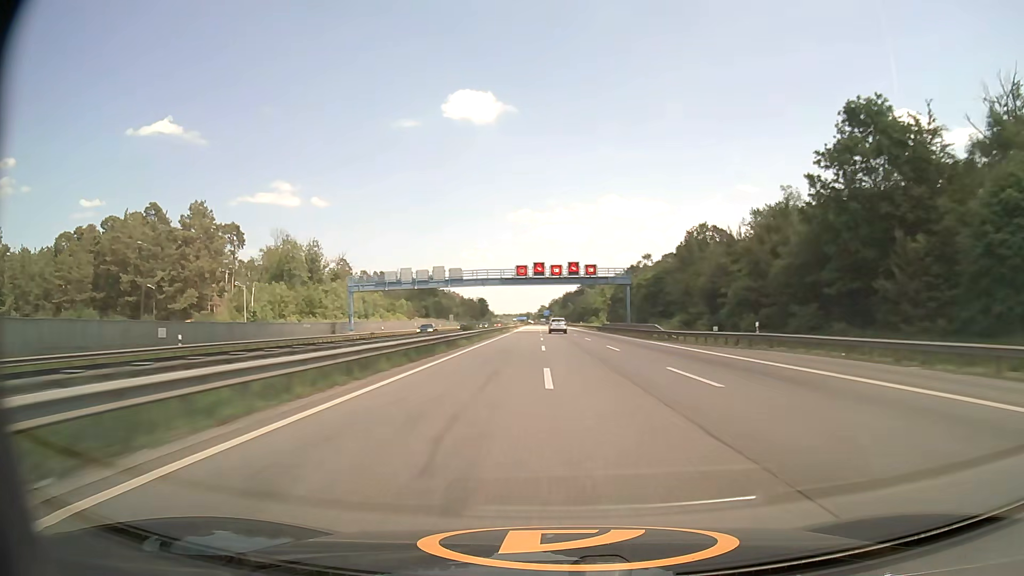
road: motorway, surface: asphalt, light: Day
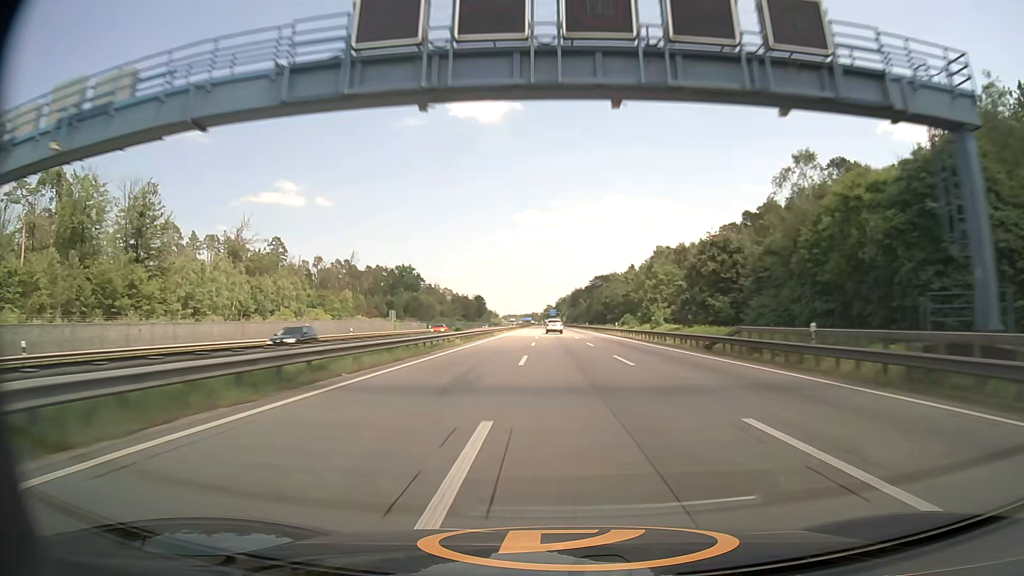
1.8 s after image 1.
(-0.3, +64.0) m; -1°
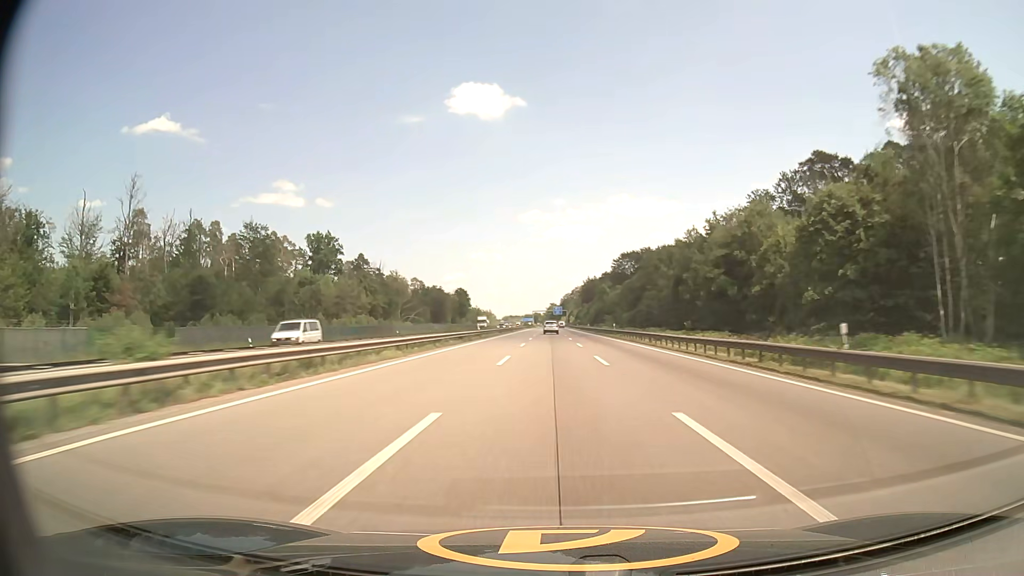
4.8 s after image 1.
(-0.2, +106.5) m; 0°
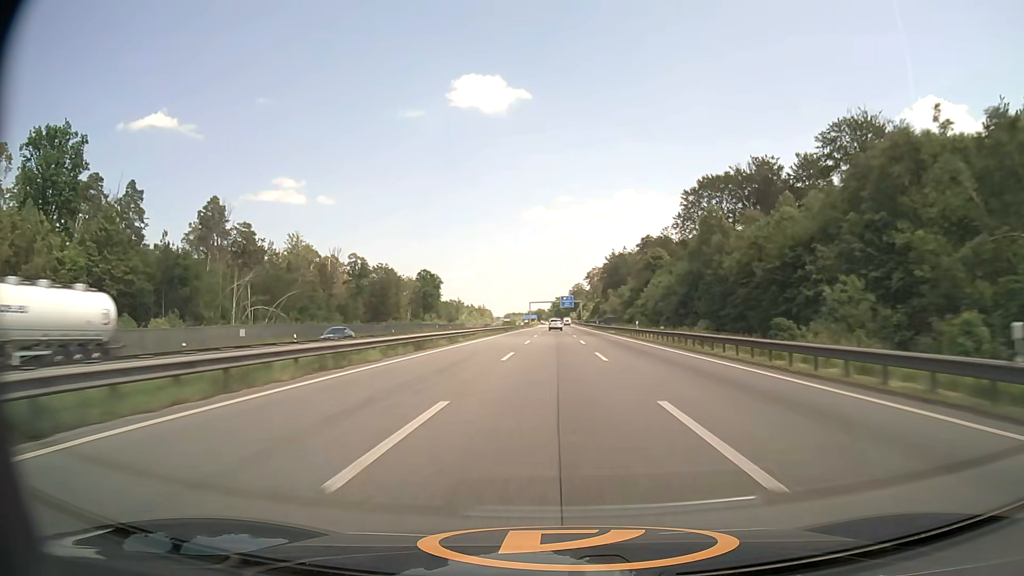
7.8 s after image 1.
(-0.4, +106.3) m; -1°
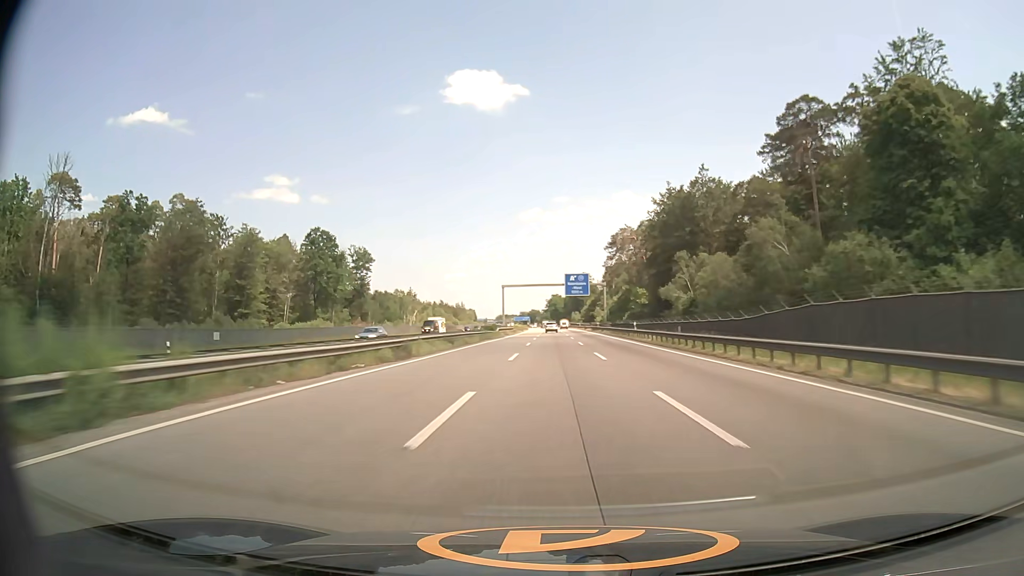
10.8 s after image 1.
(+0.4, +105.5) m; 0°
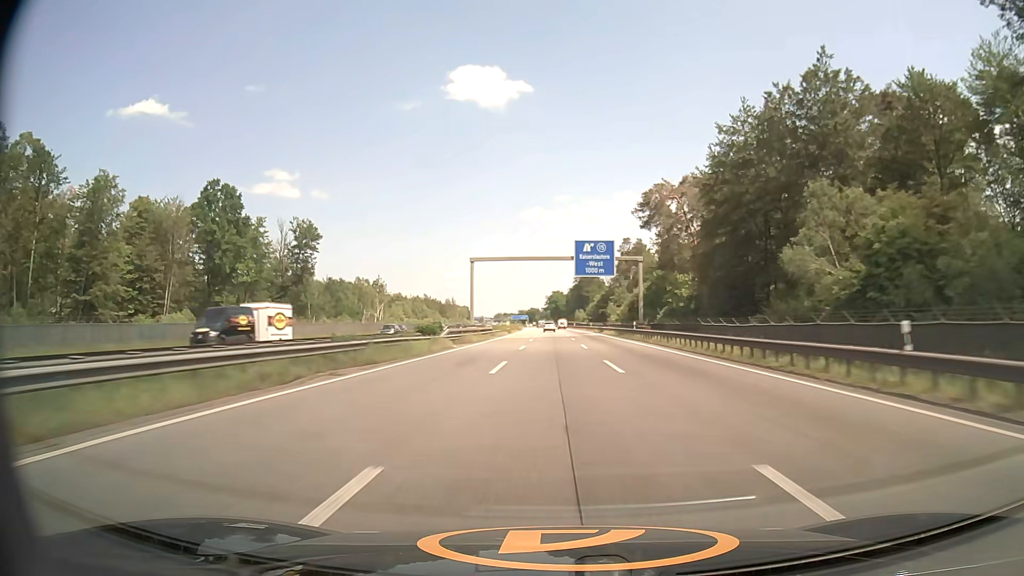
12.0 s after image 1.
(0.0, +42.8) m; 0°
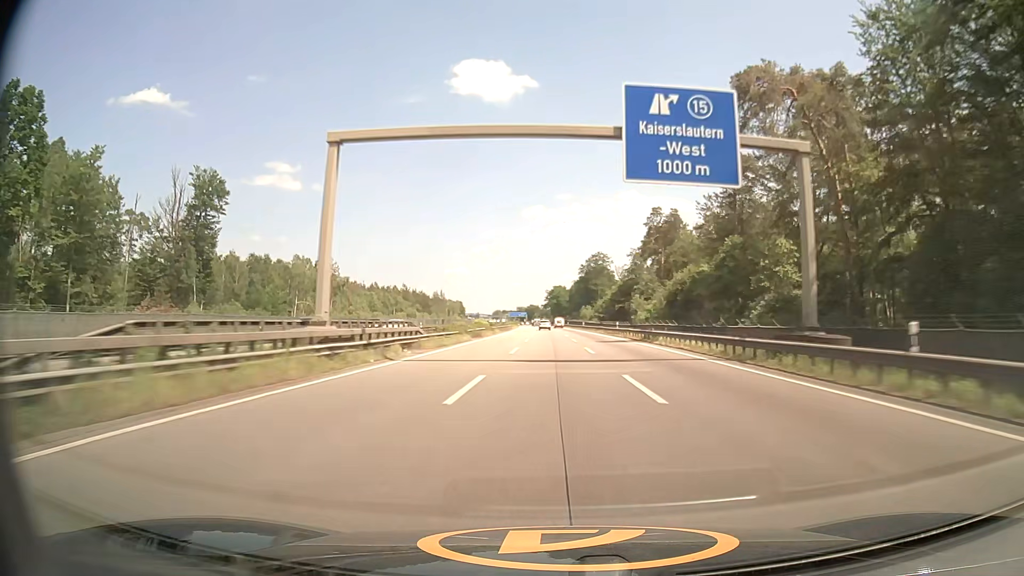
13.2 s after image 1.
(-0.1, +43.0) m; 0°
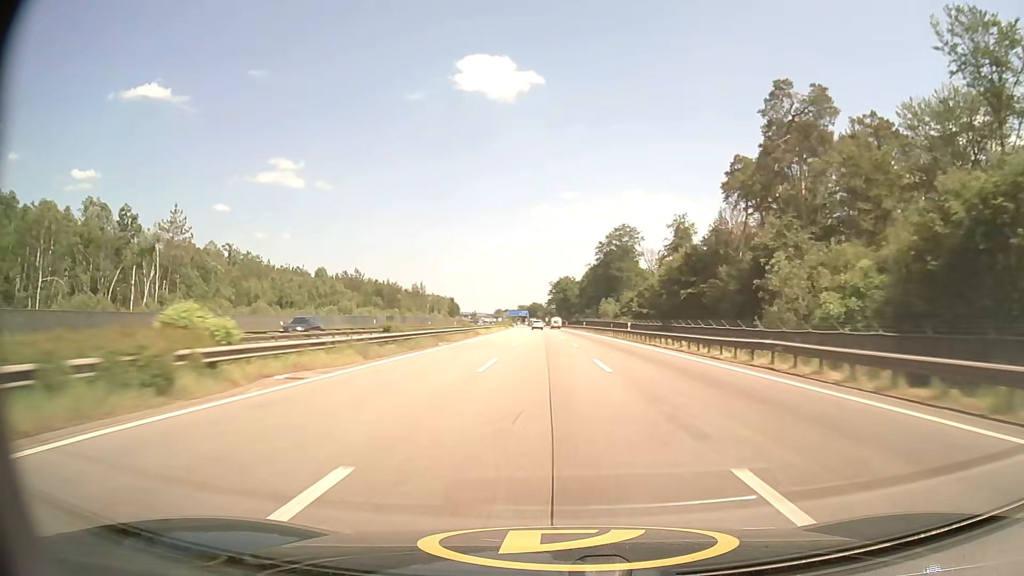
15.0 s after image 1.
(-0.1, +64.6) m; 0°
(0, +10) (0, +20) (0, +30) (0, +40) (0, +50) (-1, +60) (-1, +70) (-1, +80) (-1, +90) (-2, +100) m
